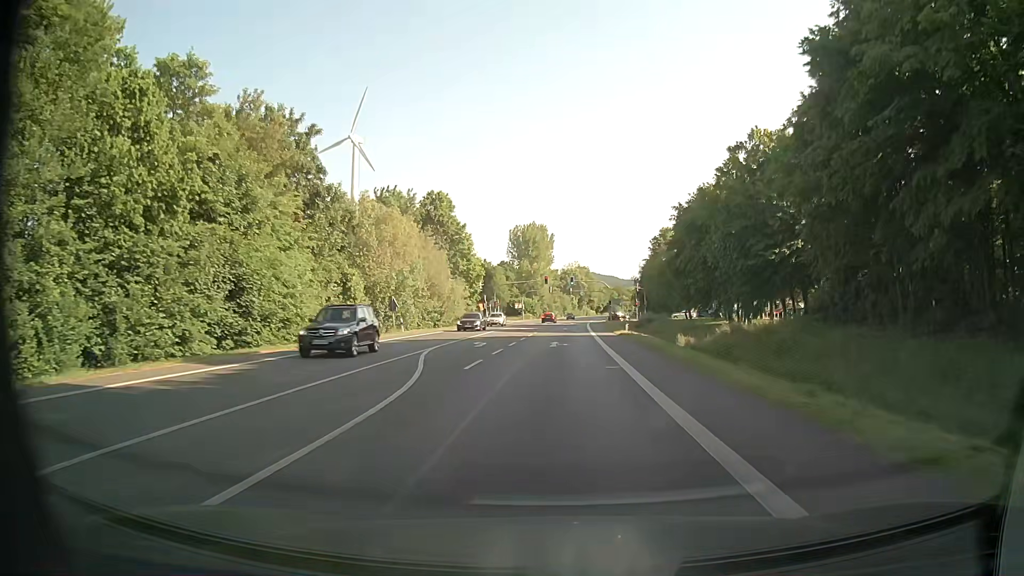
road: primary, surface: asphalt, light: Day
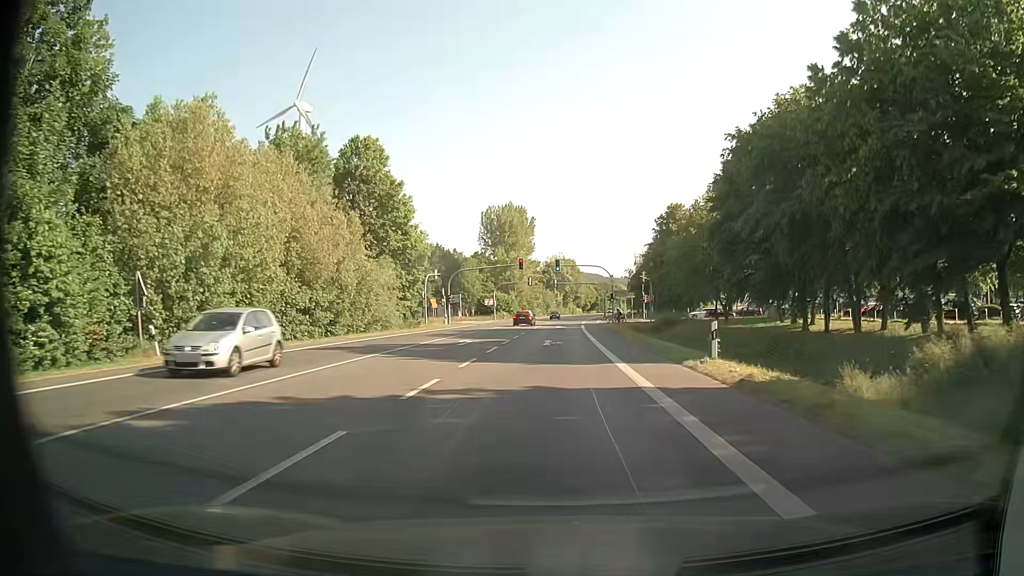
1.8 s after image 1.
(+0.4, +30.1) m; +2°
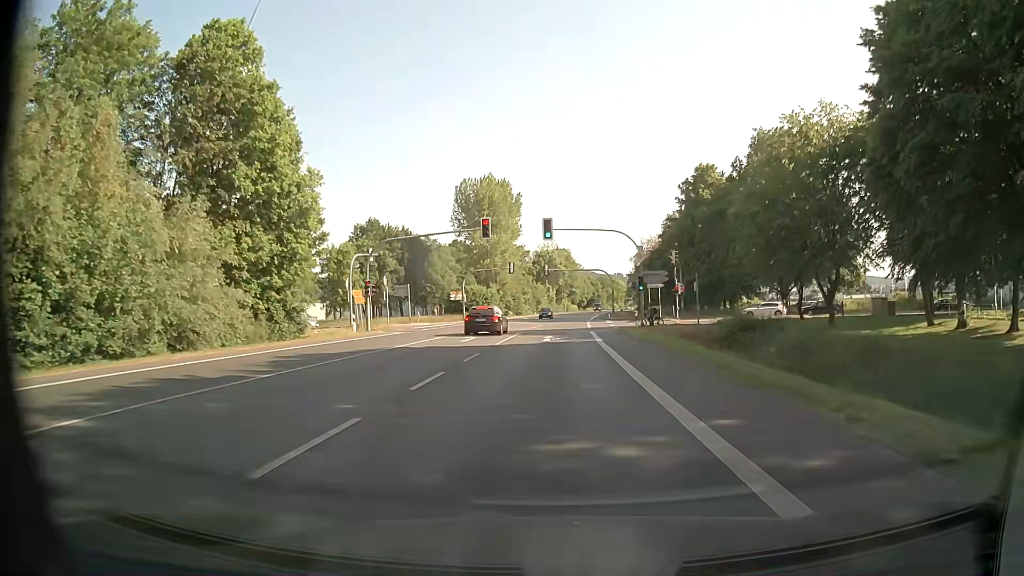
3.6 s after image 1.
(+0.1, +28.8) m; 0°
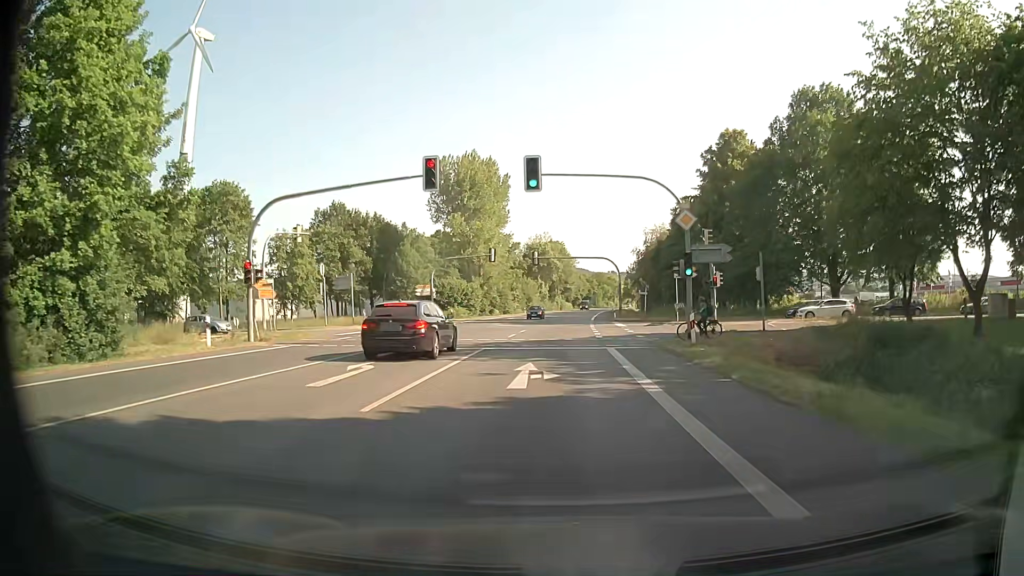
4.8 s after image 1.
(+0.1, +16.6) m; +1°
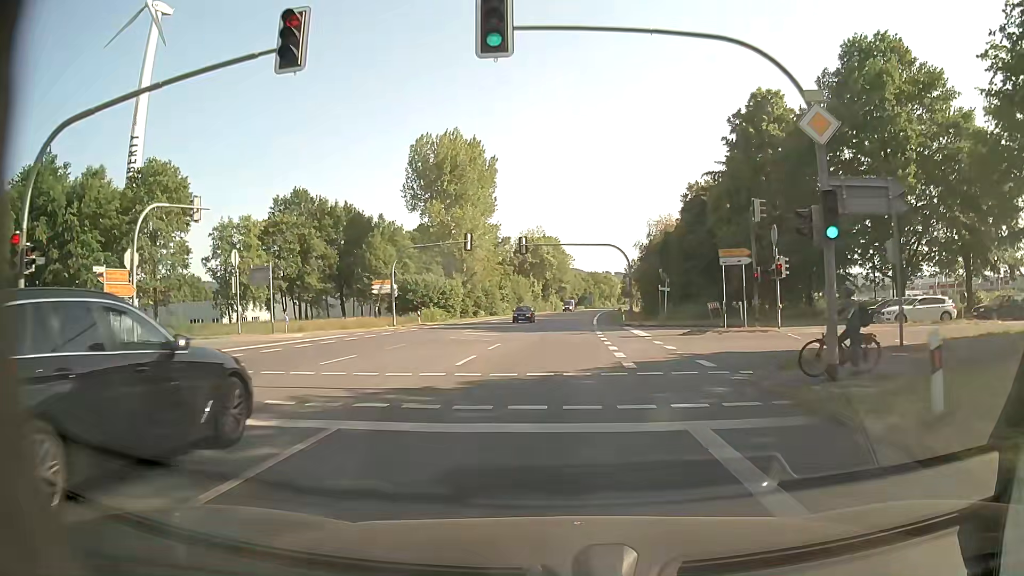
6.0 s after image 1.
(+0.1, +13.6) m; +1°
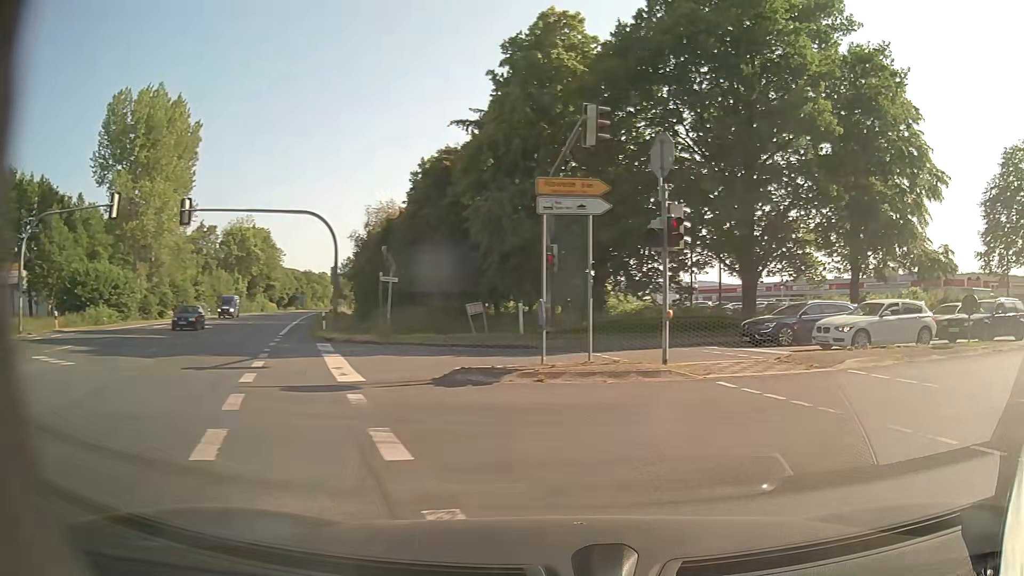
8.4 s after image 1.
(+1.6, +17.2) m; +24°
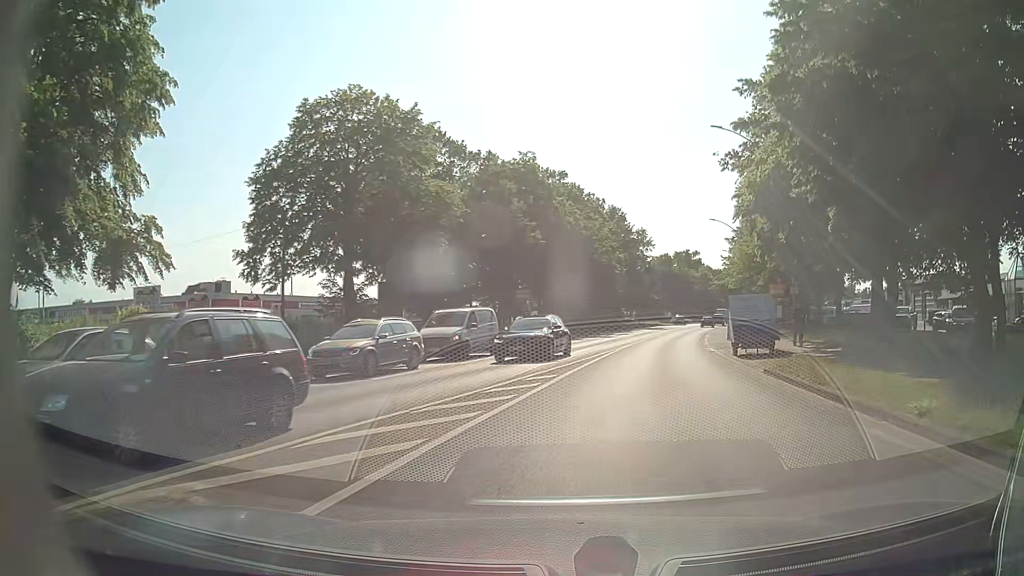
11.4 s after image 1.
(+9.9, +13.5) m; +61°
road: tertiary
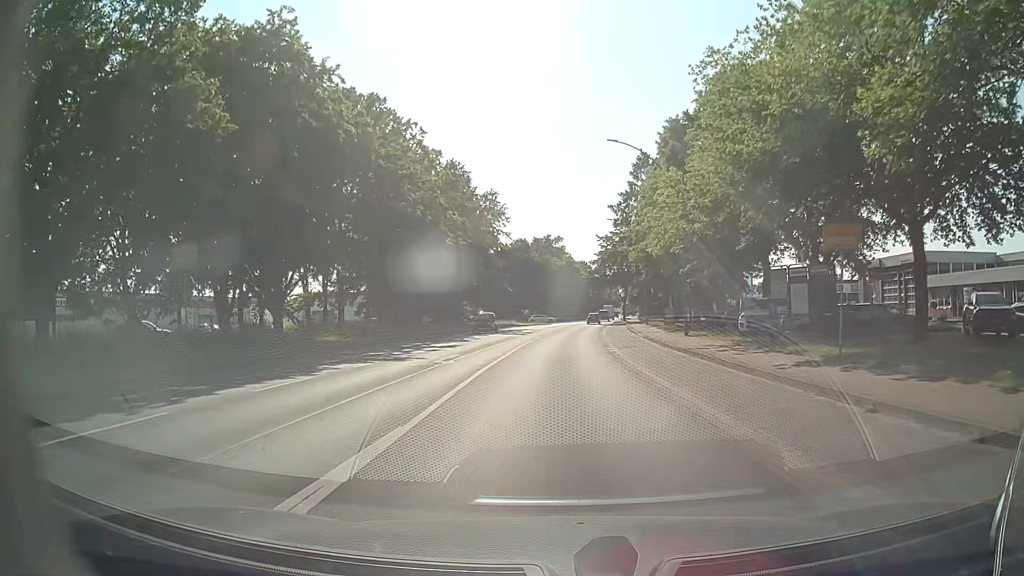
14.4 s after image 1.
(+3.8, +27.7) m; +13°
(0, +10) (0, +20) (0, +30) (+1, +40) (+1, +50) (+2, +60) (+2, +70) (+3, +80) (+4, +90) (+5, +100) m
